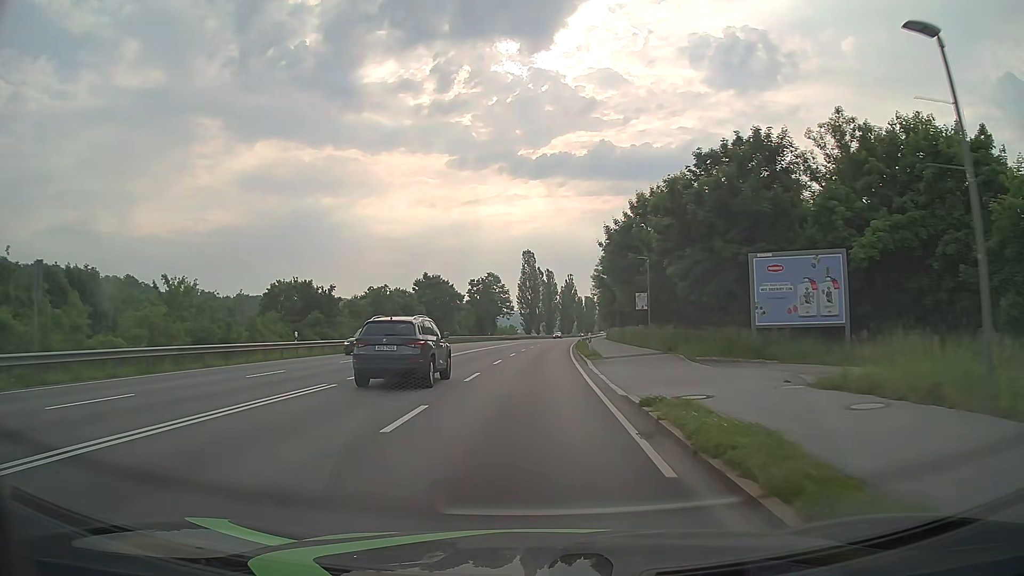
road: primary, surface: asphalt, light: Day
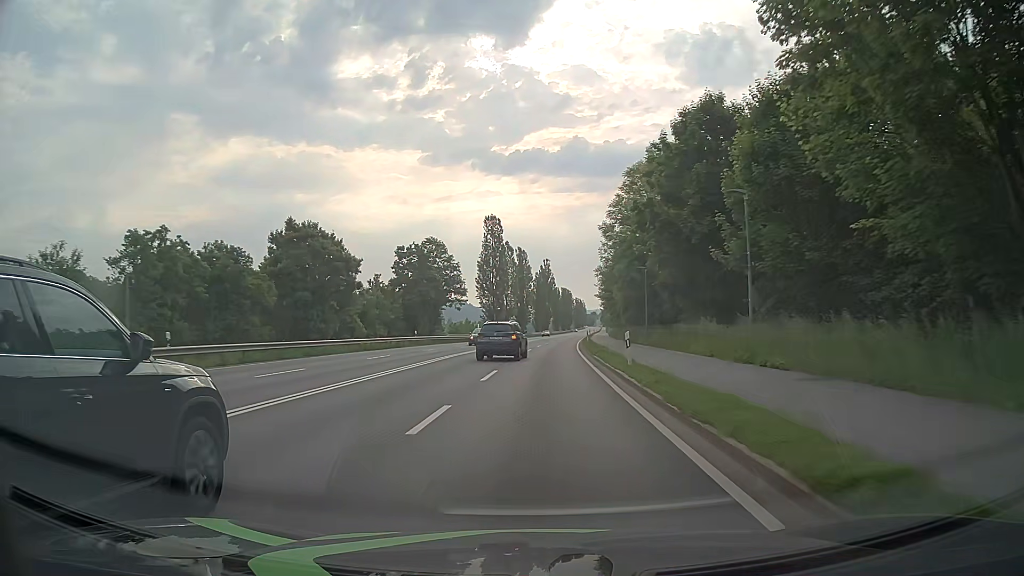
(+0.9, +45.5) m; +3°
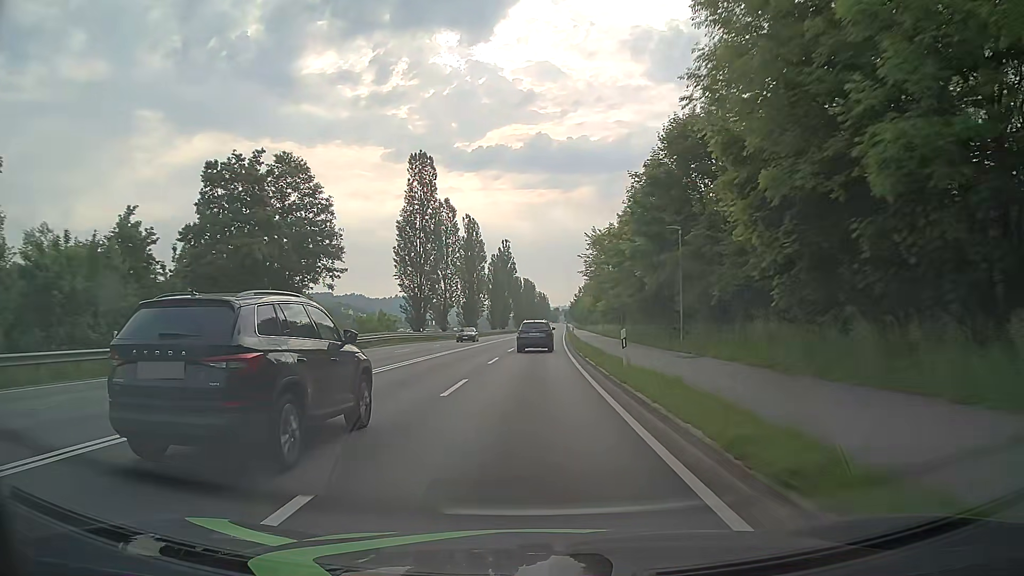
(+1.1, +40.5) m; +3°
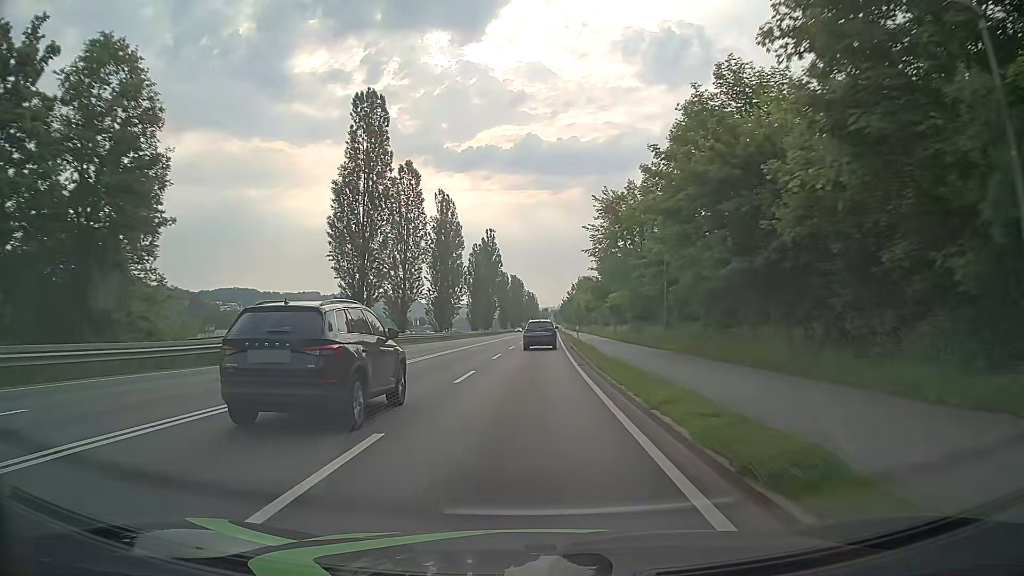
(+0.3, +20.8) m; +1°
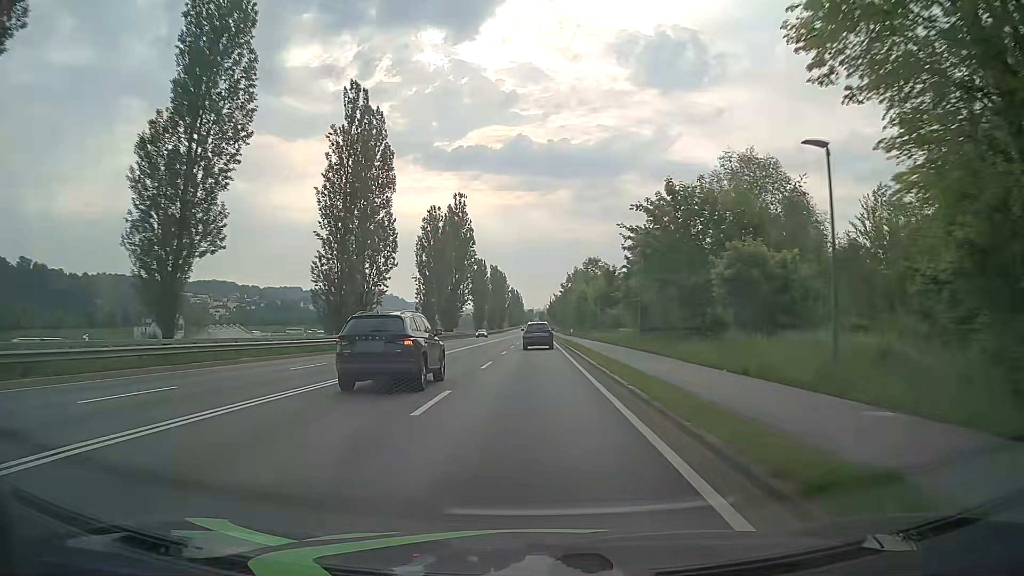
(+0.3, +42.2) m; +1°
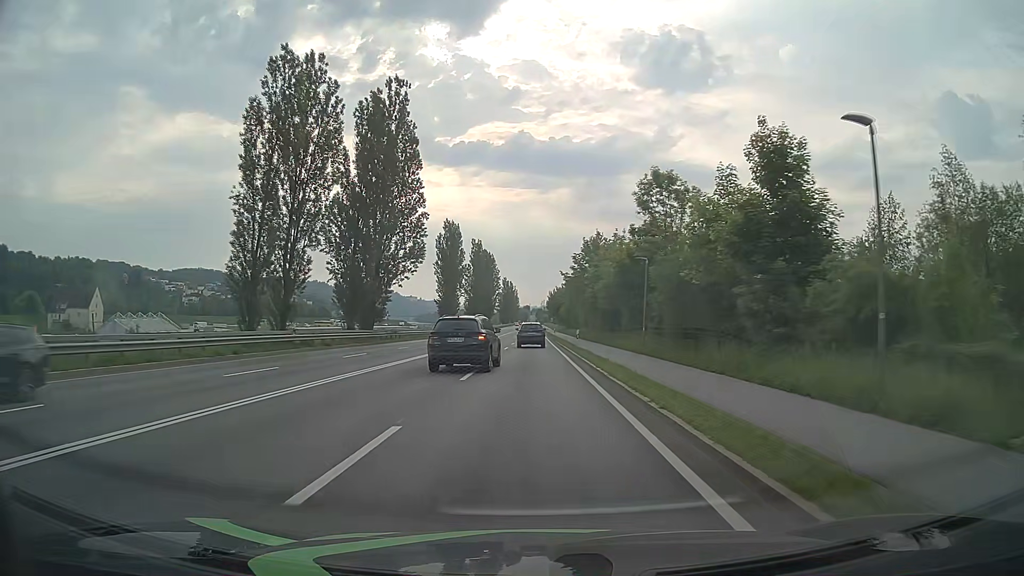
(+0.7, +53.3) m; +1°
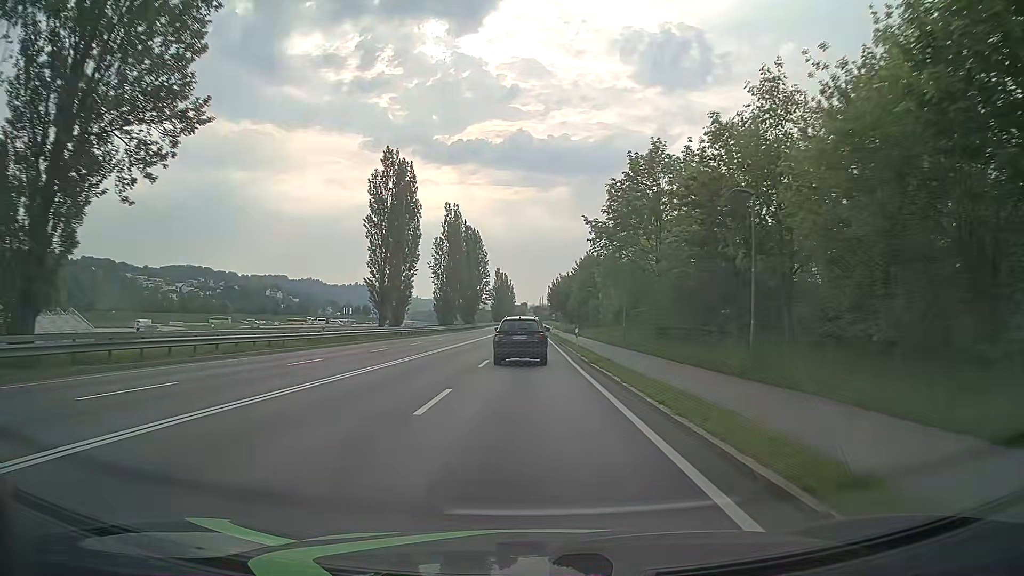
(+0.2, +43.0) m; 0°
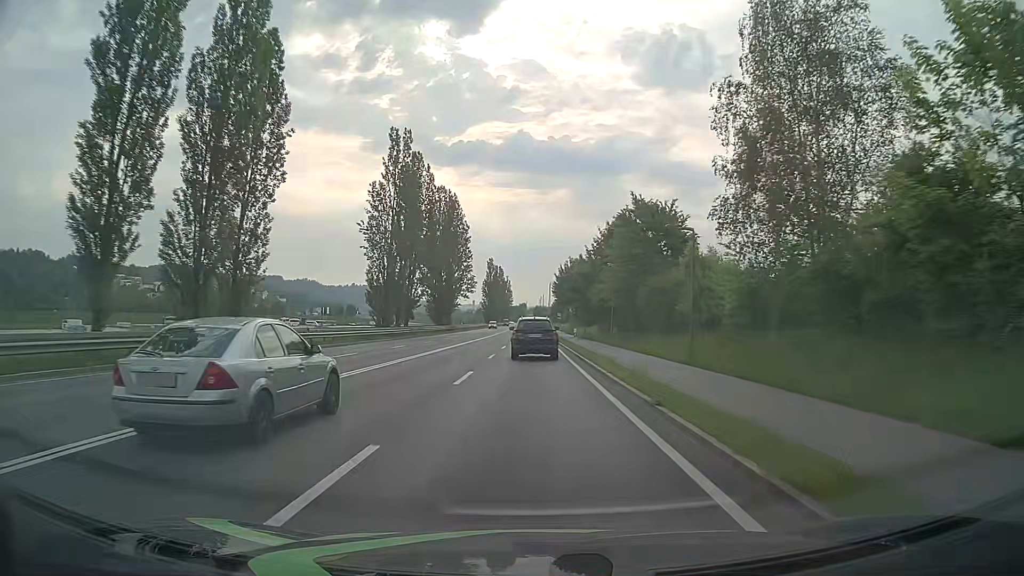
(-0.1, +43.0) m; 0°
(0, +10) (0, +20) (0, +30) (0, +40) (0, +50) (0, +60) (0, +70) (0, +80) (0, +90) (0, +100) m
